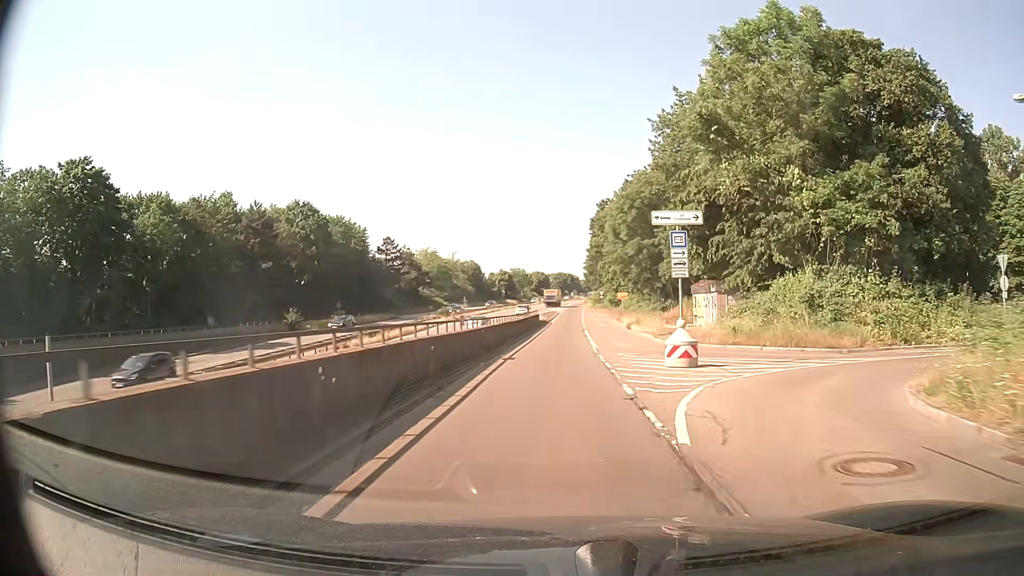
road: trunk_link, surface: asphalt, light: Day
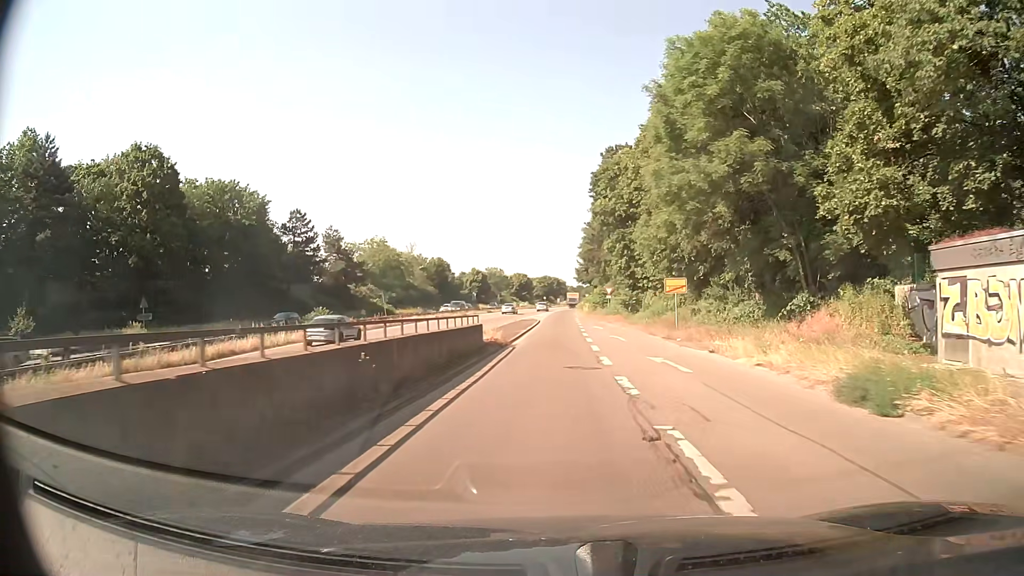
(+0.7, +38.0) m; +2°
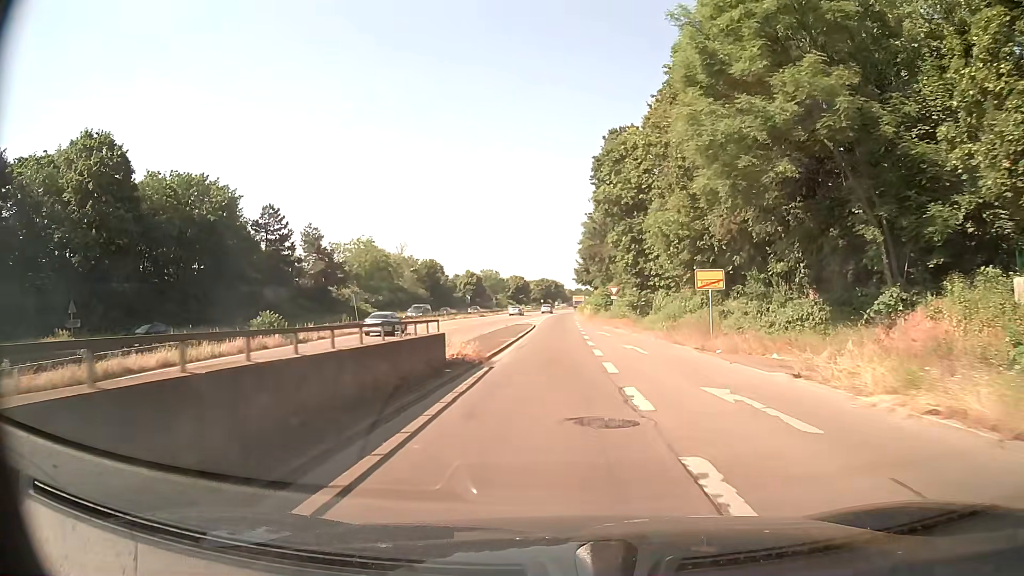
(0.0, +7.8) m; +1°
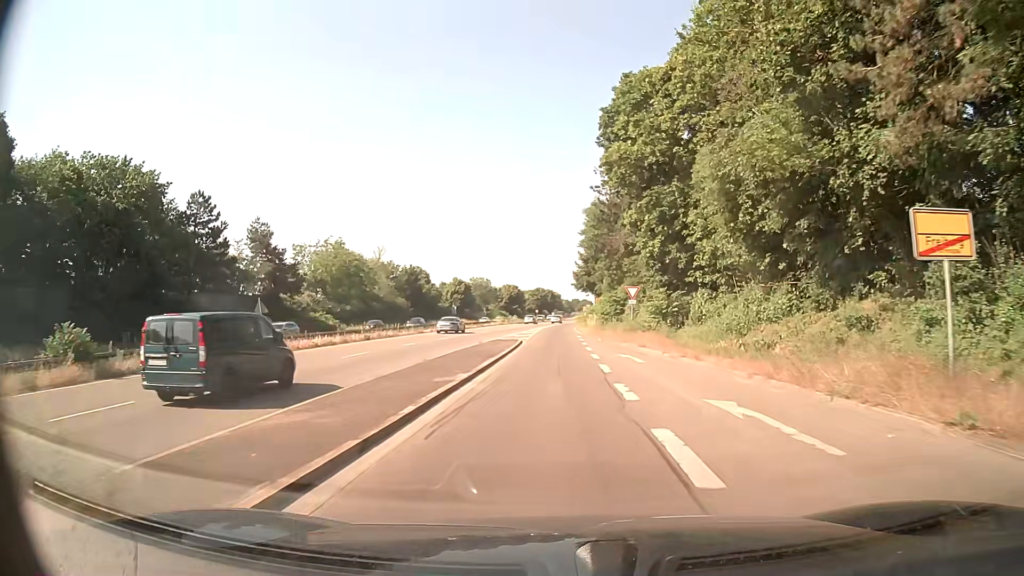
(-0.1, +16.0) m; 0°
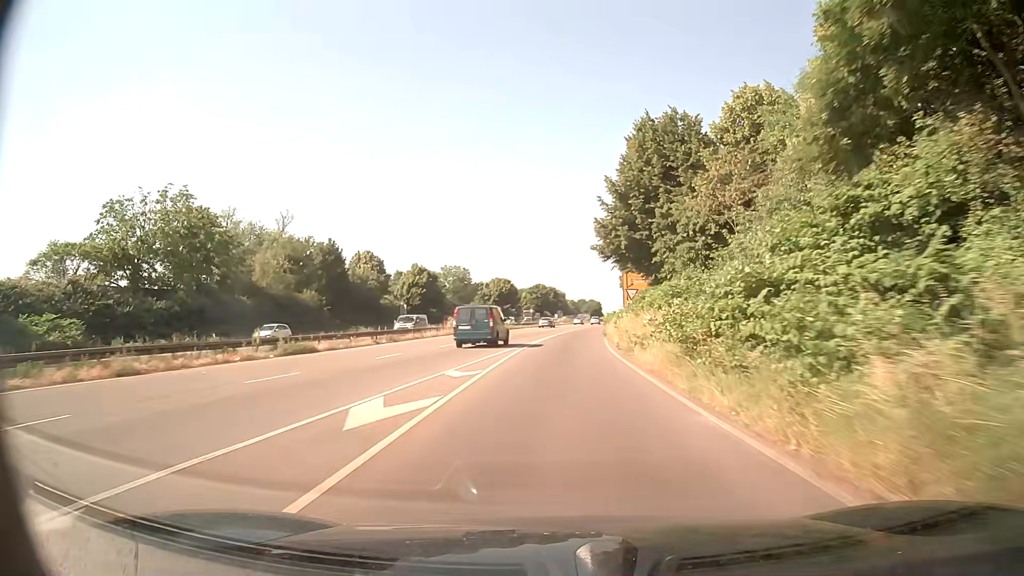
(-0.1, +50.2) m; -1°
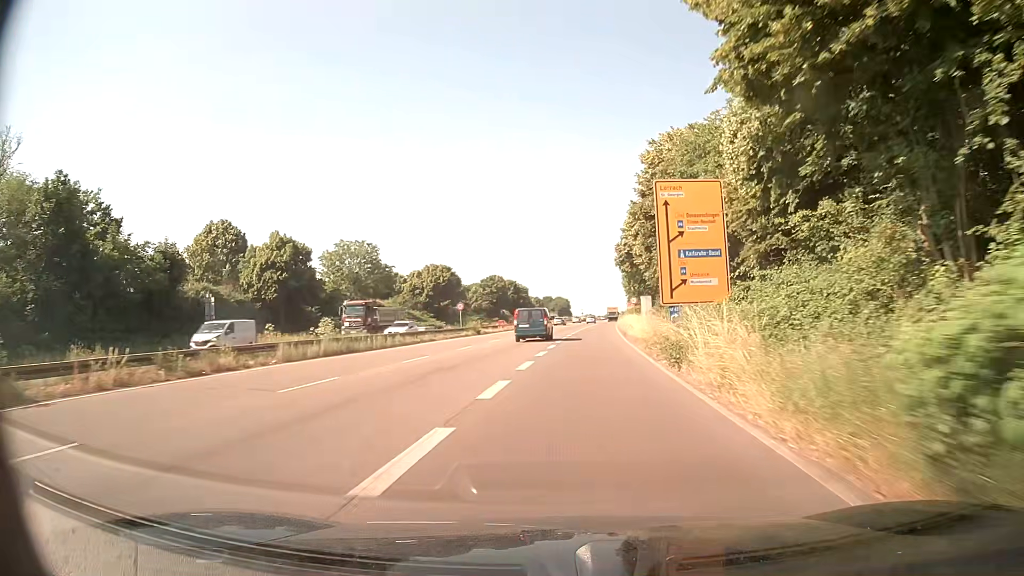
(+1.5, +46.6) m; +3°
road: trunk
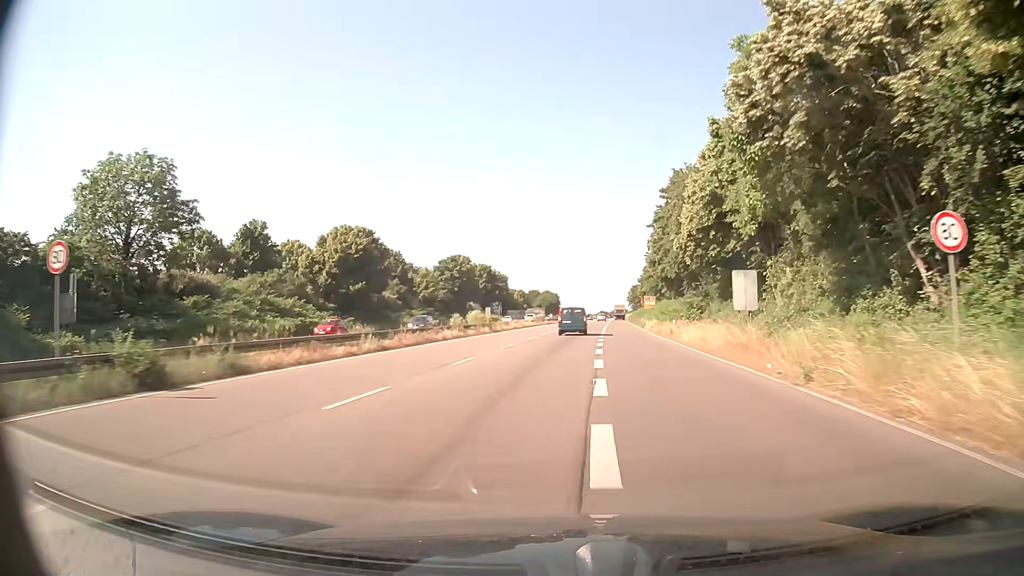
(+0.6, +47.5) m; +1°
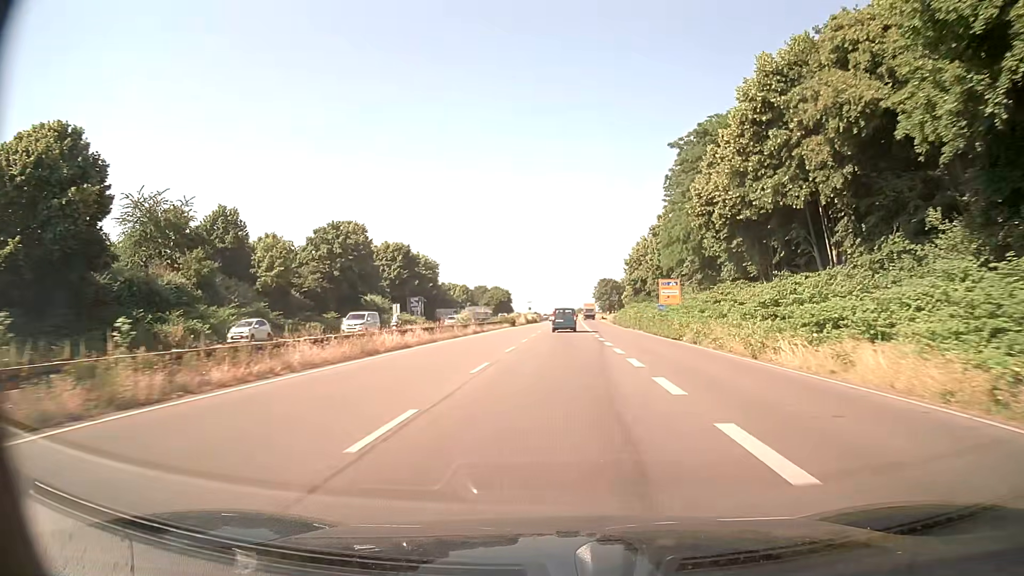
(+1.6, +48.1) m; +4°
(0, +10) (0, +20) (0, +30) (0, +40) (+1, +50) (+1, +60) (+1, +70) (+1, +80) (+2, +90) (+2, +100) m
